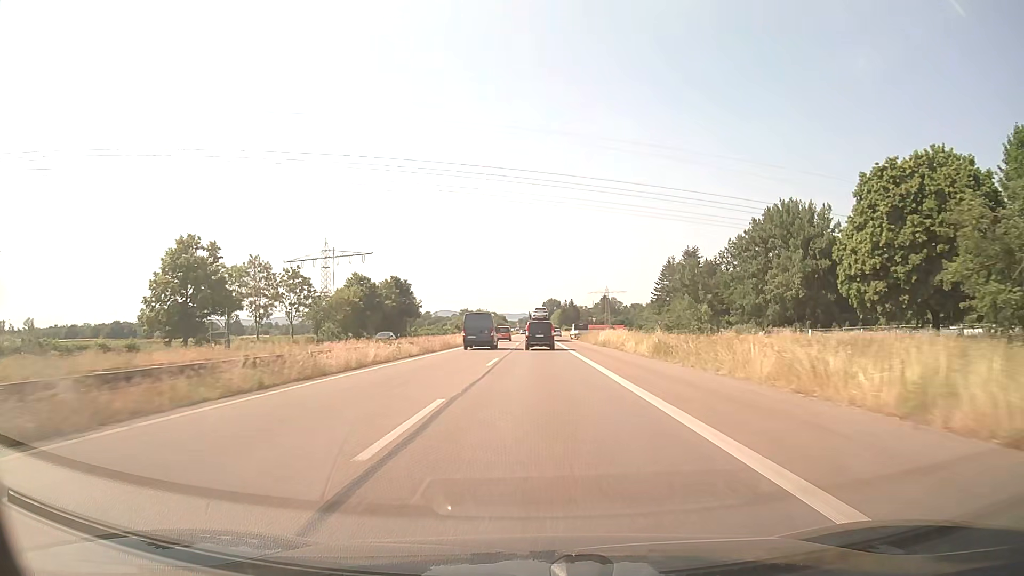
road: trunk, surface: asphalt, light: Day
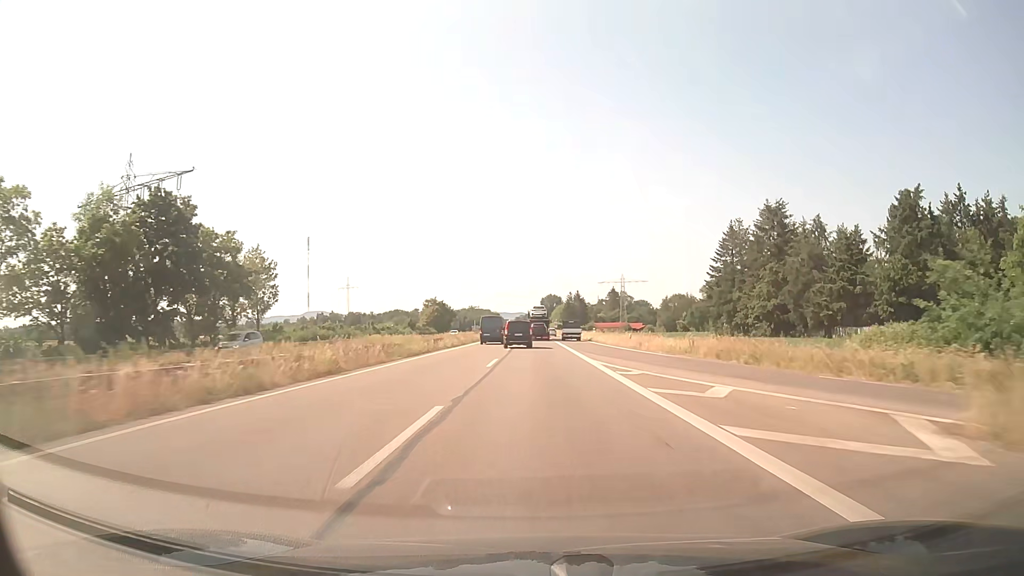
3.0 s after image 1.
(0.0, +74.7) m; 0°
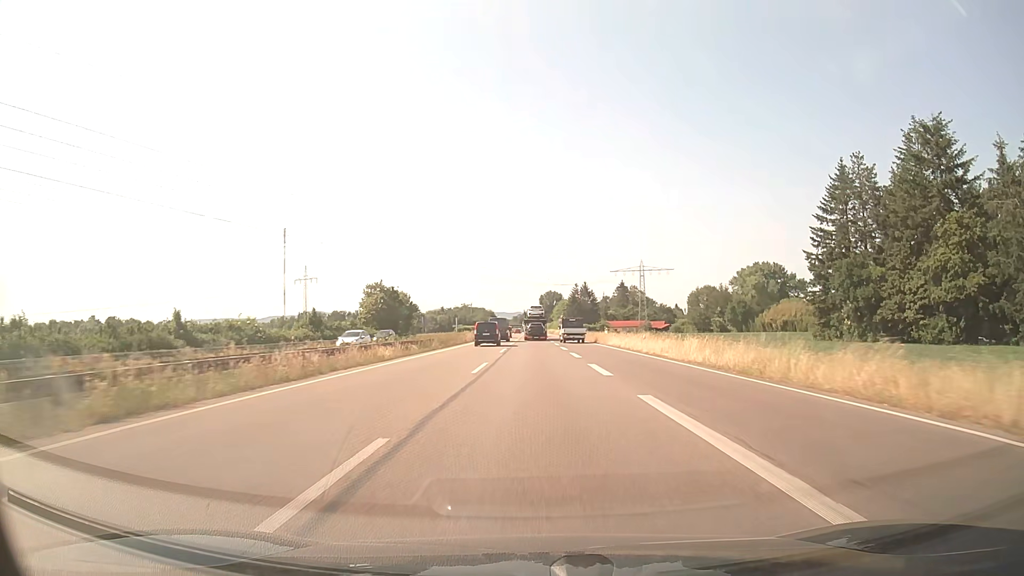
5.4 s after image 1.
(+0.1, +58.8) m; 0°
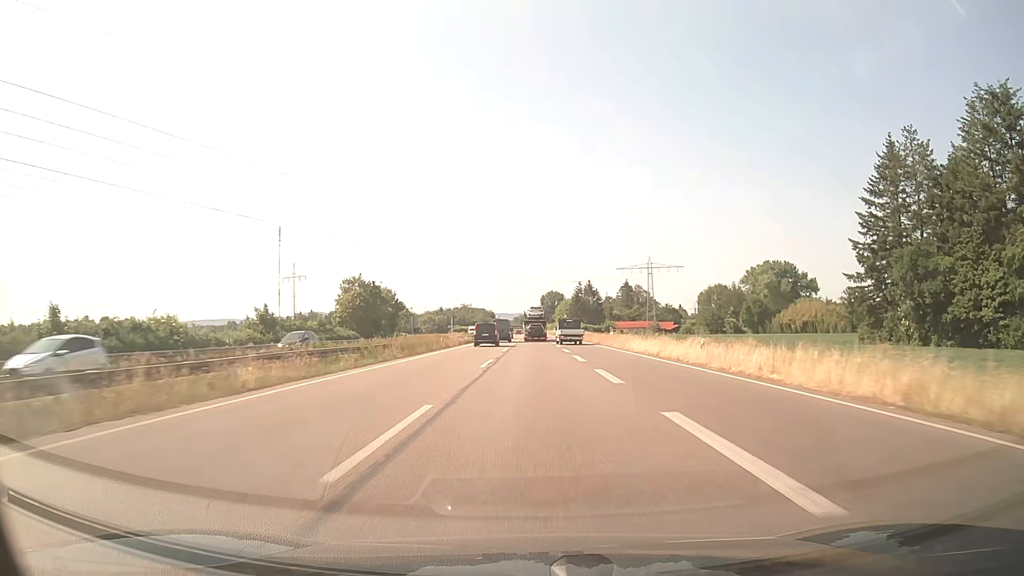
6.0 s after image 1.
(0.0, +14.7) m; 0°
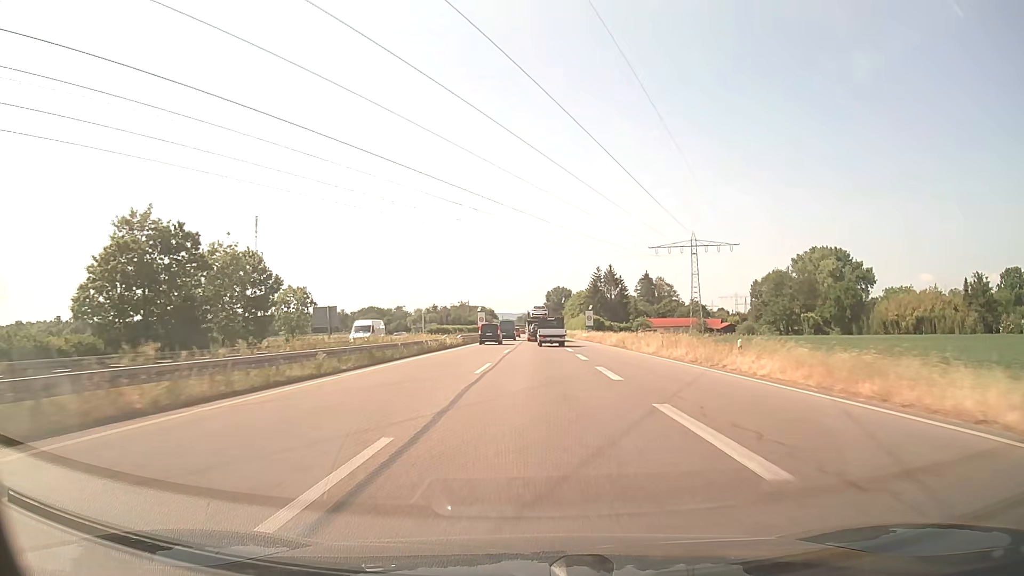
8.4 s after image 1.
(-0.3, +59.0) m; -1°
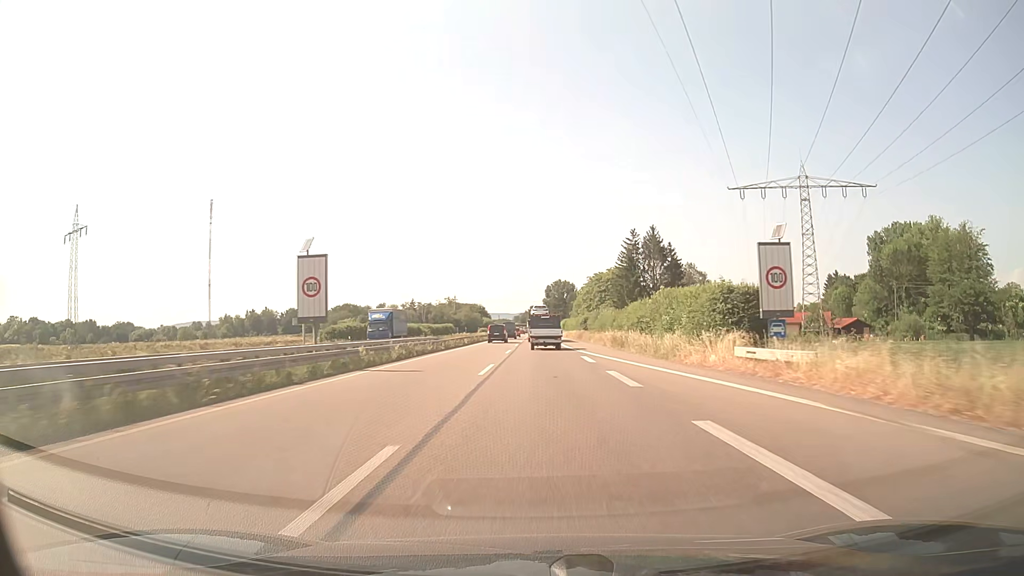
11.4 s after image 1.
(0.0, +74.2) m; 0°
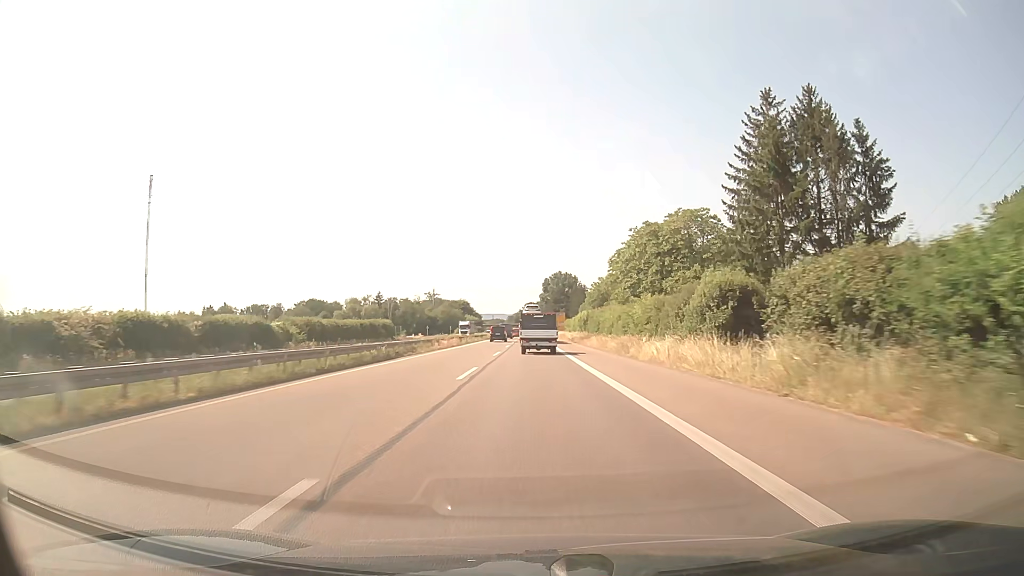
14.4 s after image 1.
(+0.4, +75.7) m; 0°
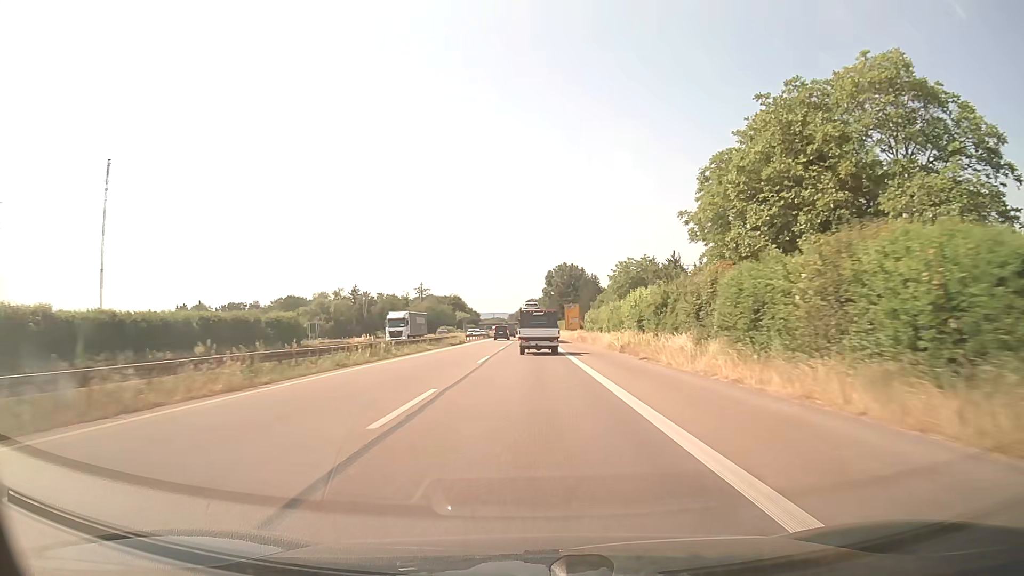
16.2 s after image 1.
(-0.1, +46.2) m; 0°
(0, +10) (0, +20) (0, +30) (0, +40) (0, +50) (0, +60) (0, +70) (0, +80) (0, +90) (0, +100) m
